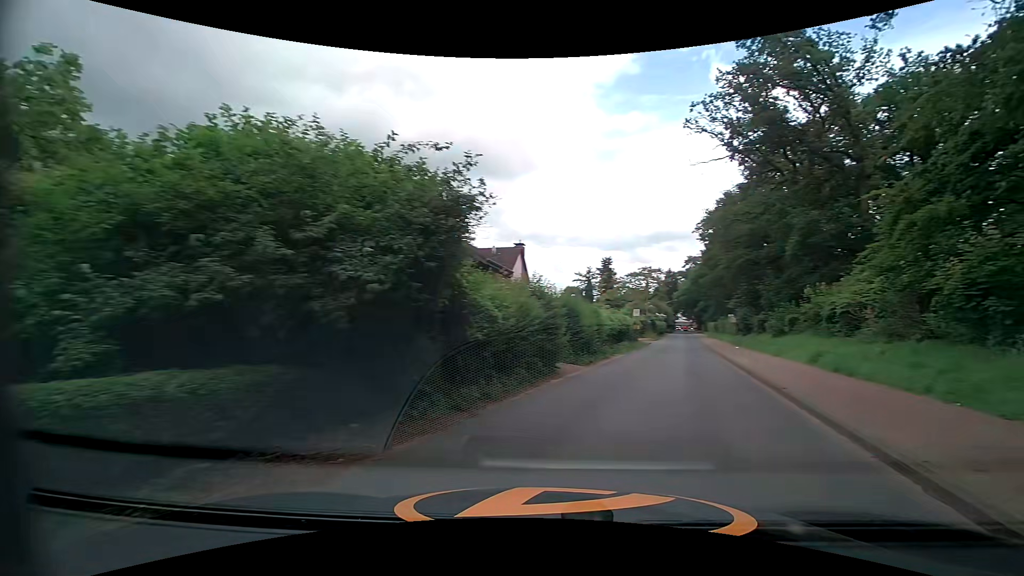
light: Day
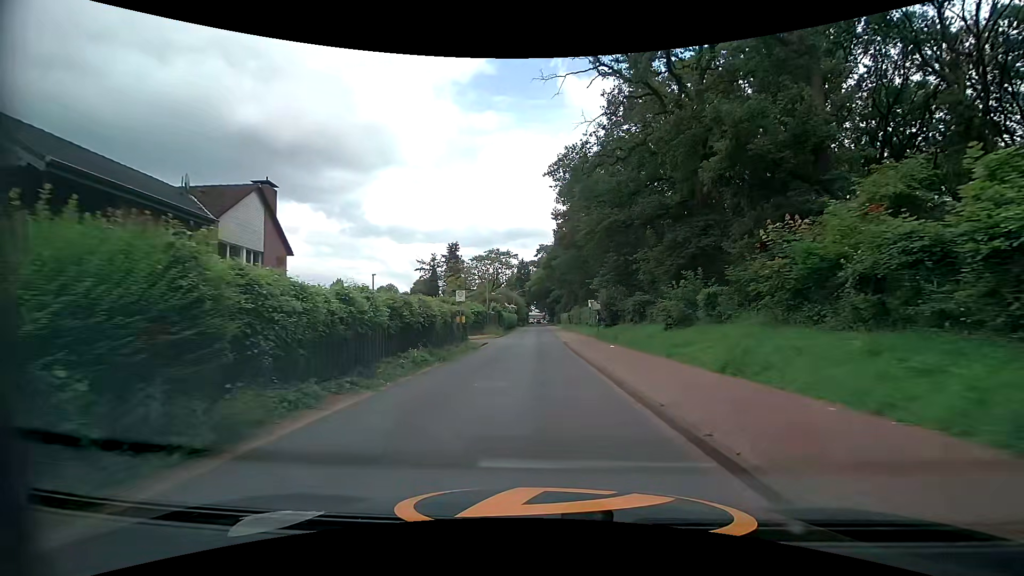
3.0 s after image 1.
(+4.0, +18.2) m; +14°
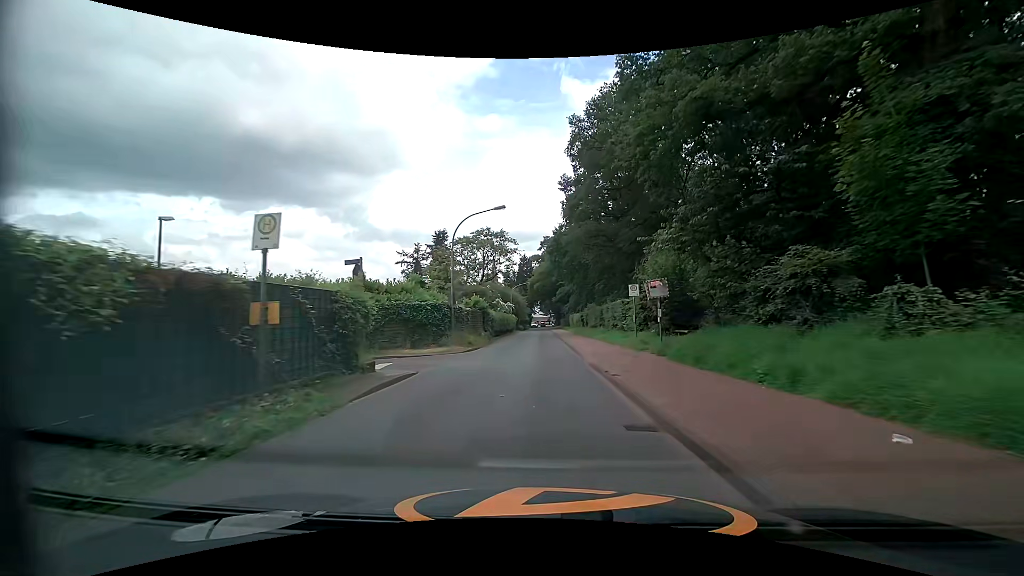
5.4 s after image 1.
(-0.2, +20.2) m; 0°
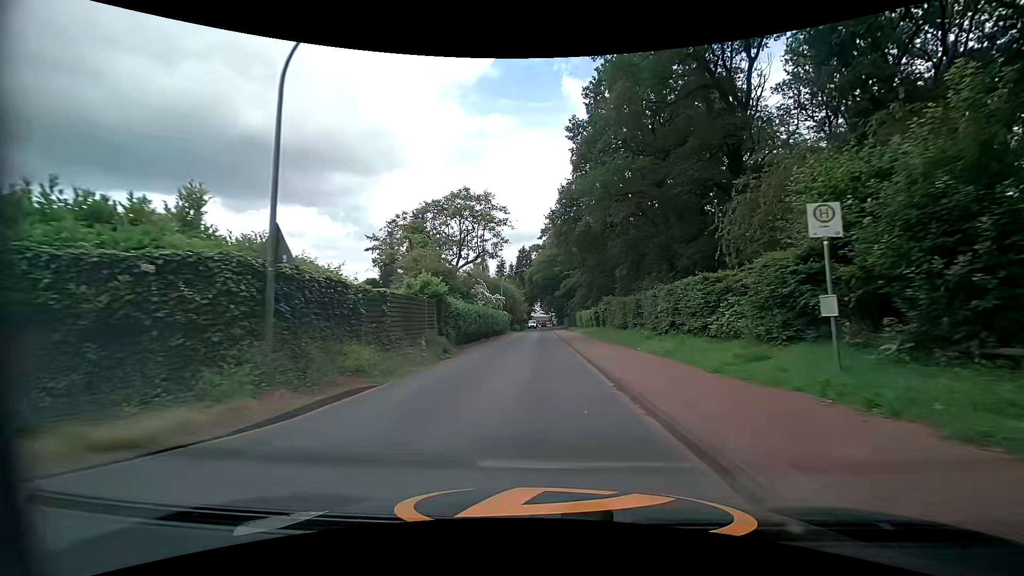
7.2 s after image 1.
(-0.2, +17.9) m; -1°
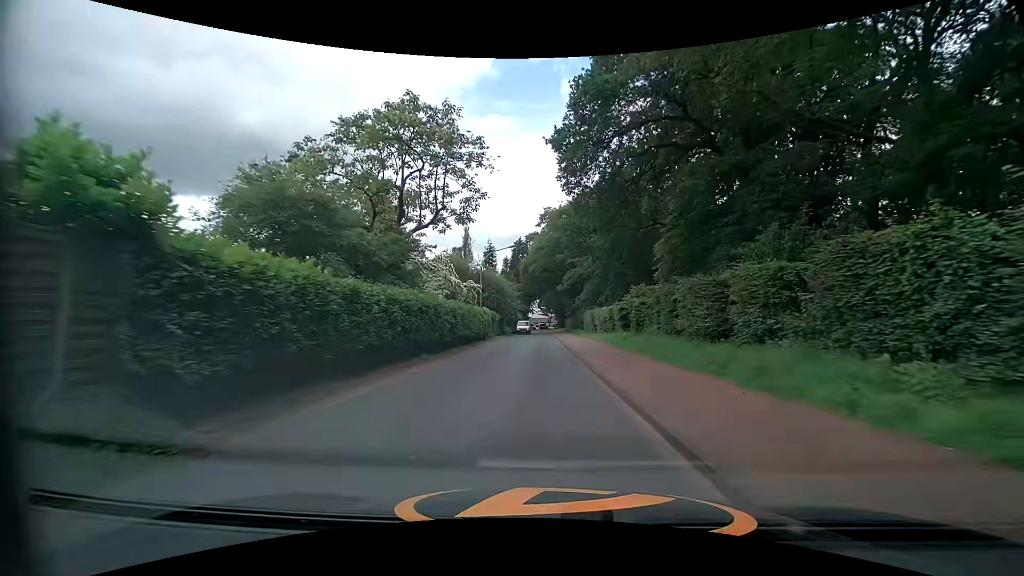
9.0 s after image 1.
(+0.1, +18.1) m; 0°
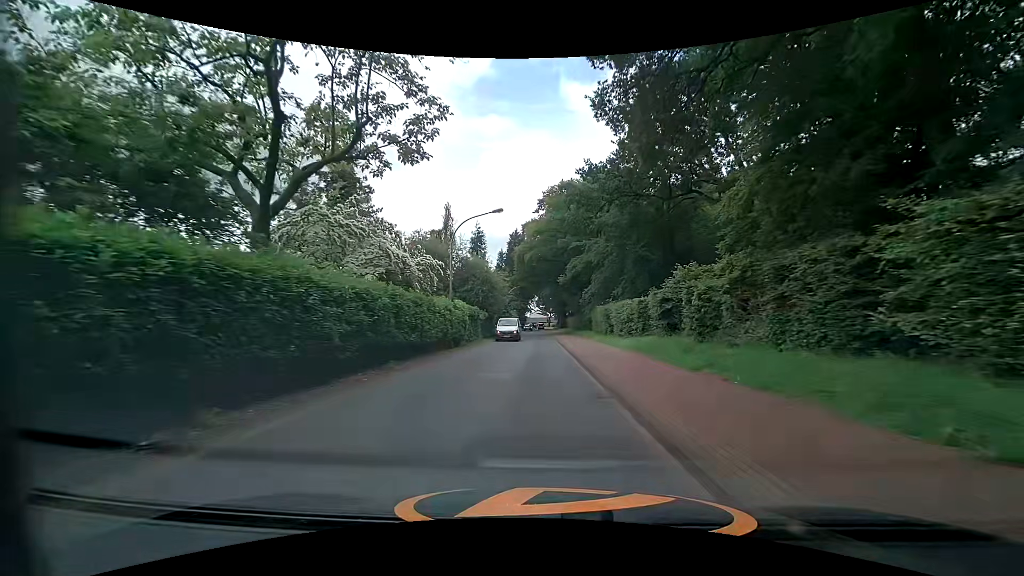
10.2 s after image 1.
(+0.1, +12.5) m; 0°
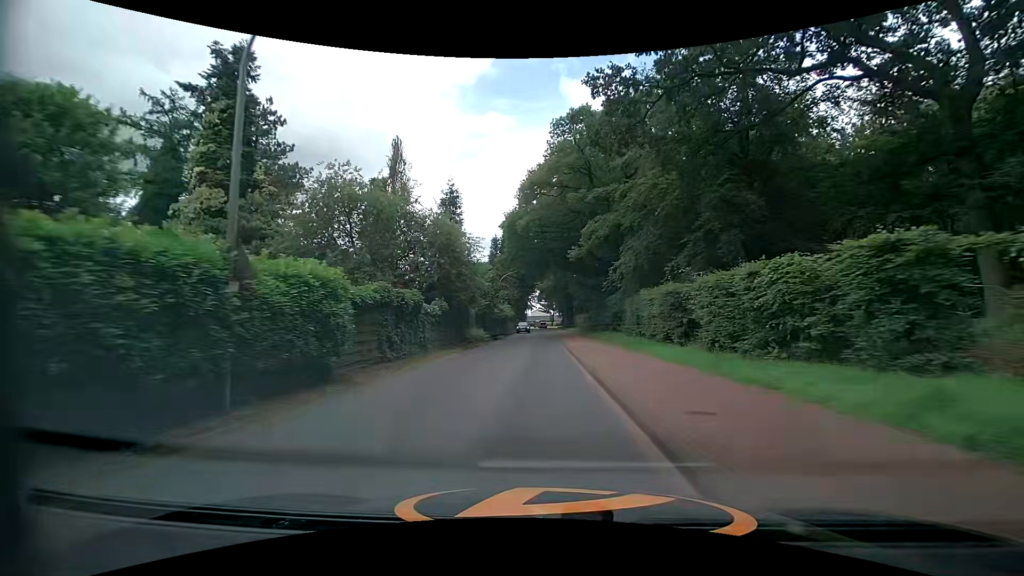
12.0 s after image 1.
(+0.1, +19.1) m; 0°
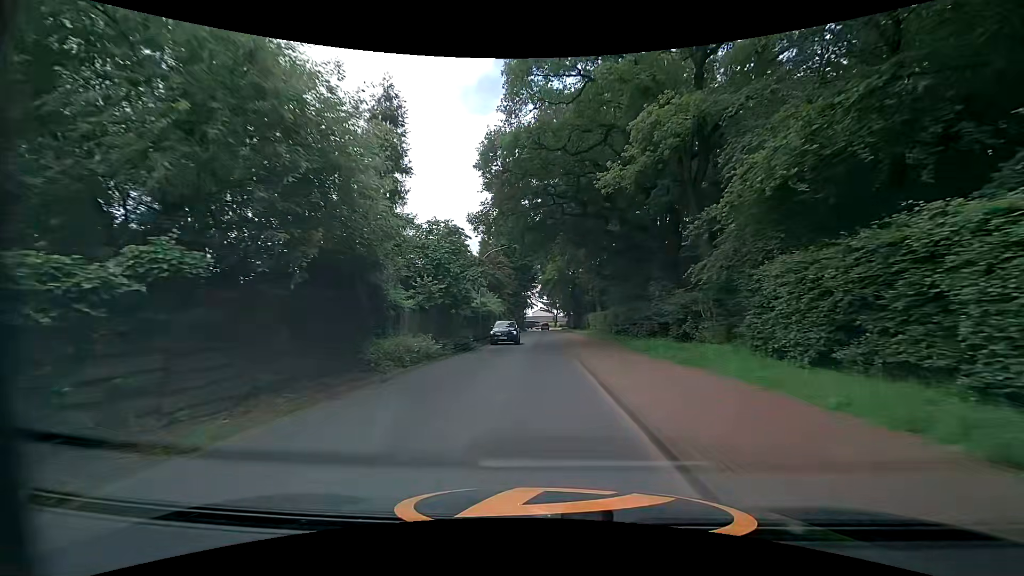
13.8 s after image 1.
(0.0, +18.5) m; +1°
(0, +10) (0, +20) (-1, +30) (-1, +40) (-1, +50) (-1, +60) (-2, +70) (-2, +80) (-2, +90) (-2, +100) m
